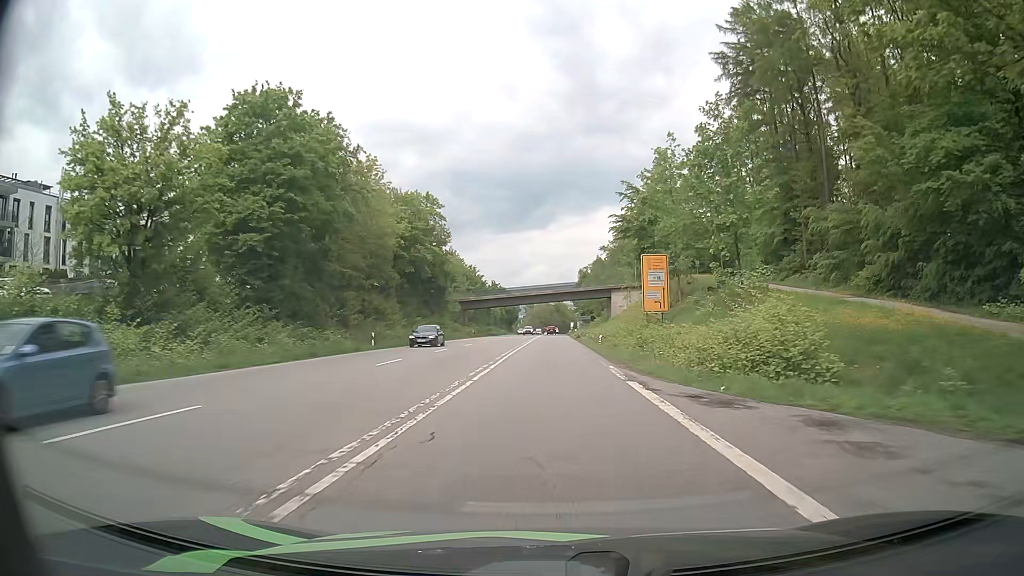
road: secondary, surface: asphalt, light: Day
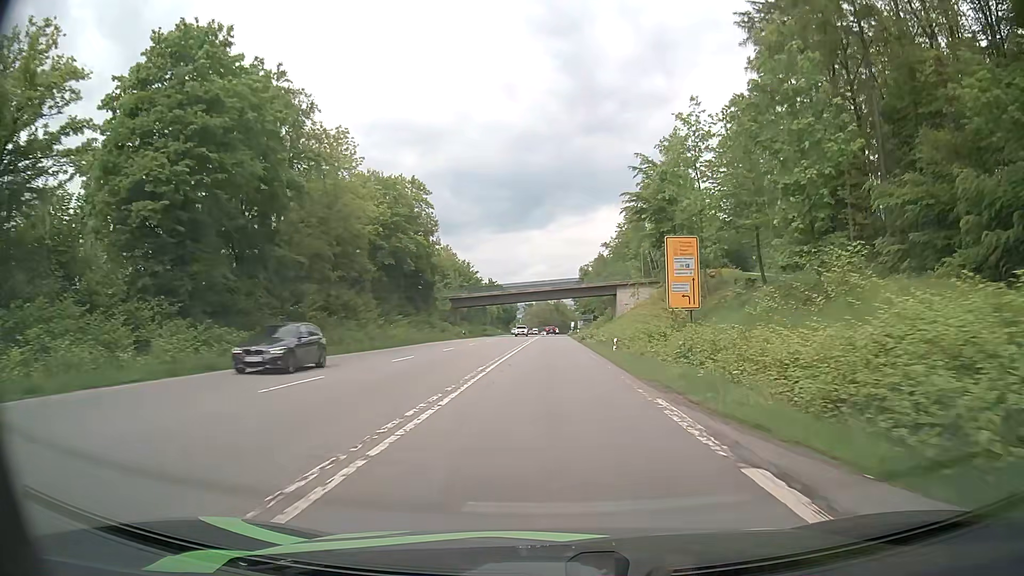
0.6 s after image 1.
(0.0, +9.5) m; 0°
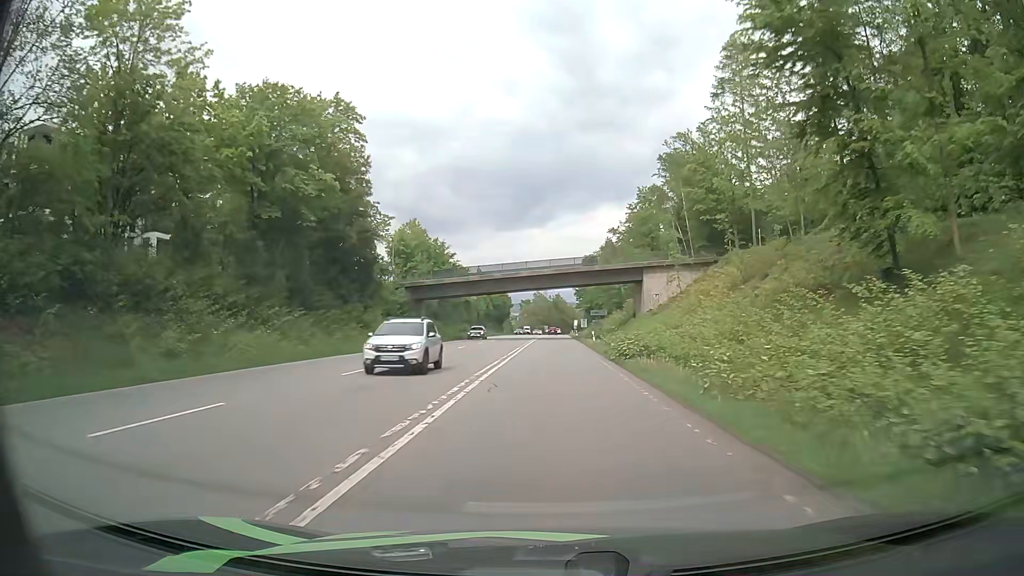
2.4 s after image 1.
(-0.1, +29.2) m; 0°
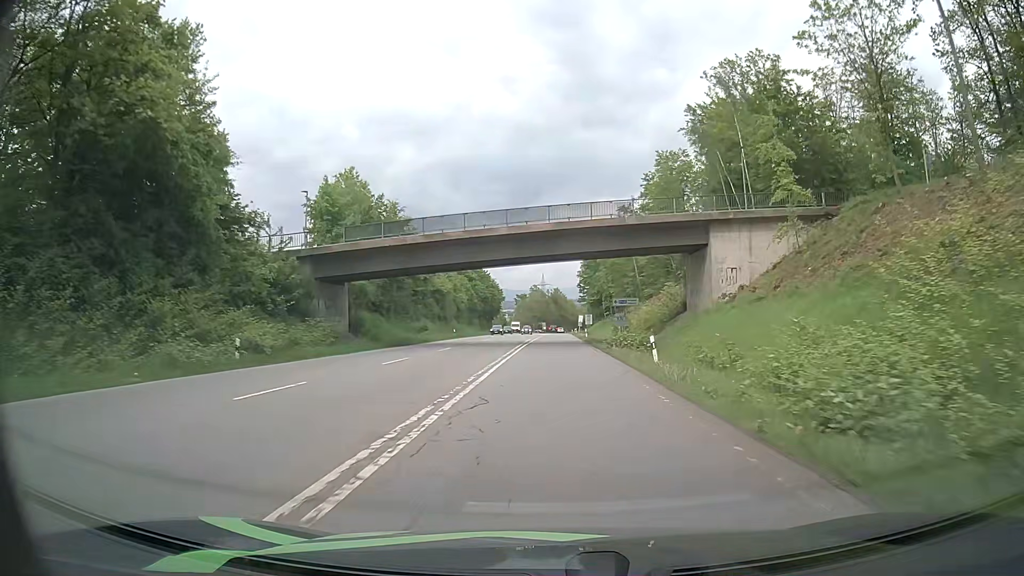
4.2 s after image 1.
(+0.1, +30.1) m; 0°
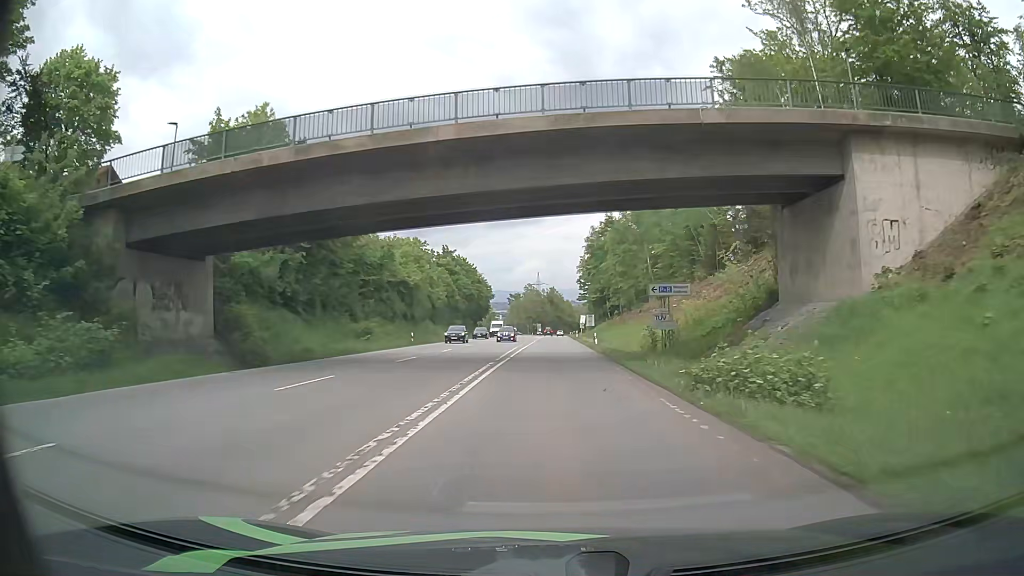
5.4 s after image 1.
(+0.1, +20.5) m; 0°
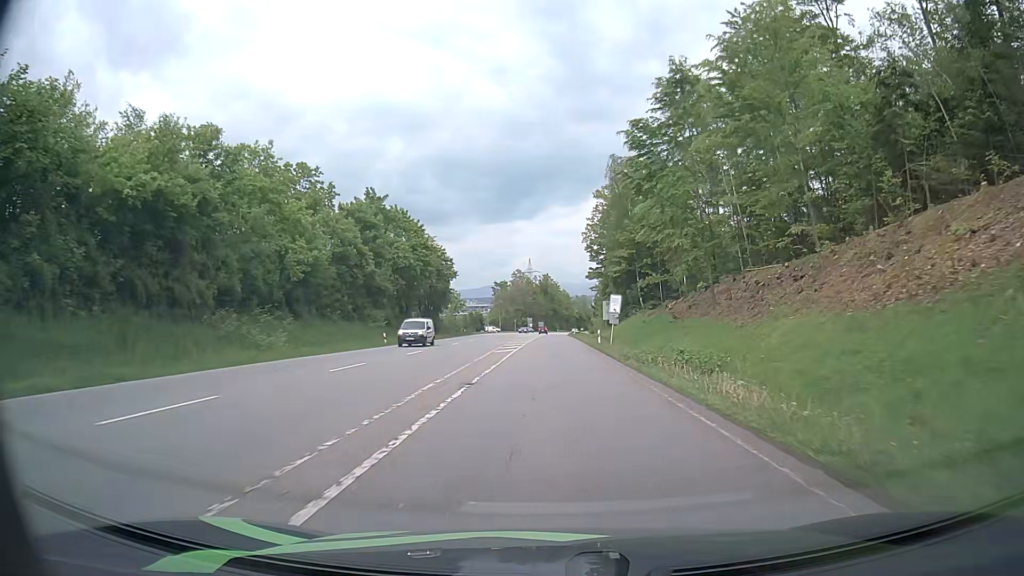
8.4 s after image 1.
(+0.2, +52.2) m; +1°
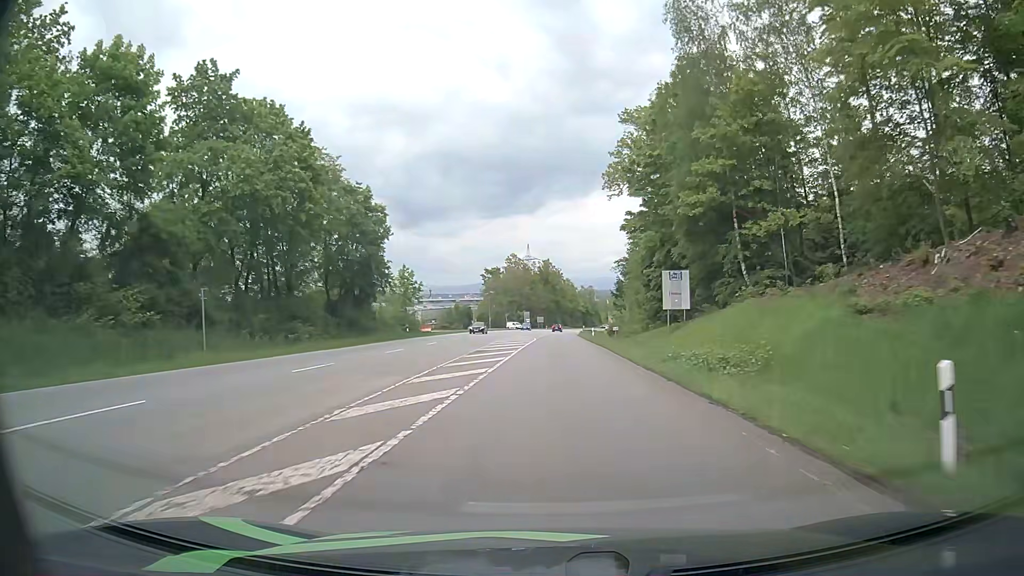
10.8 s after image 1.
(0.0, +41.1) m; 0°
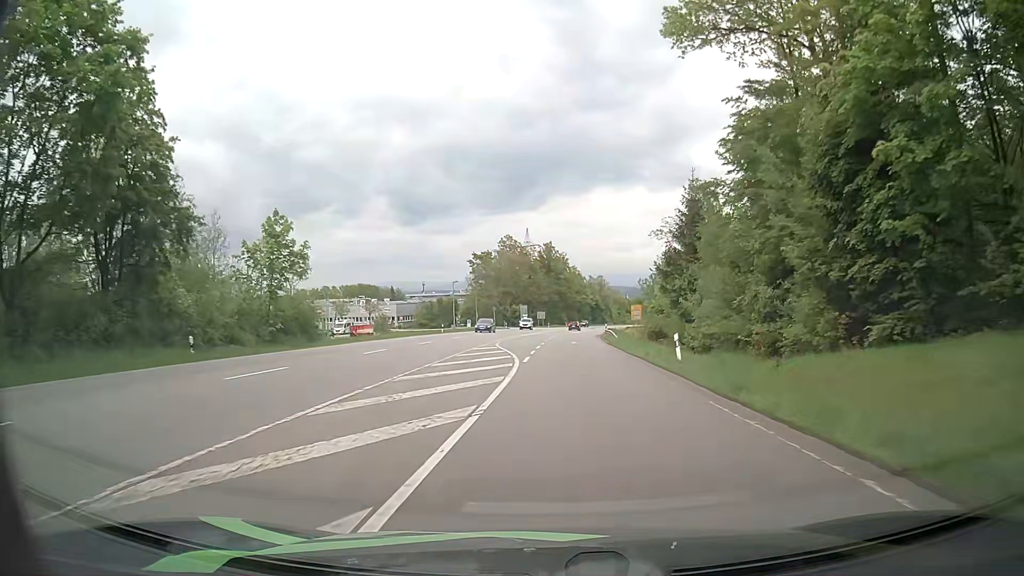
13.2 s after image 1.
(-0.3, +37.9) m; -1°
